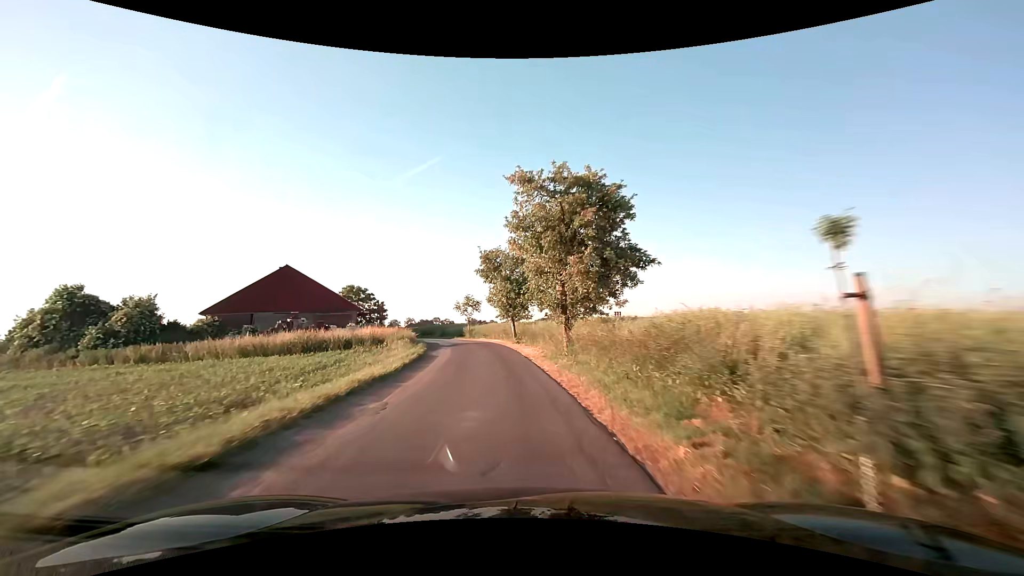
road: unclassified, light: Day
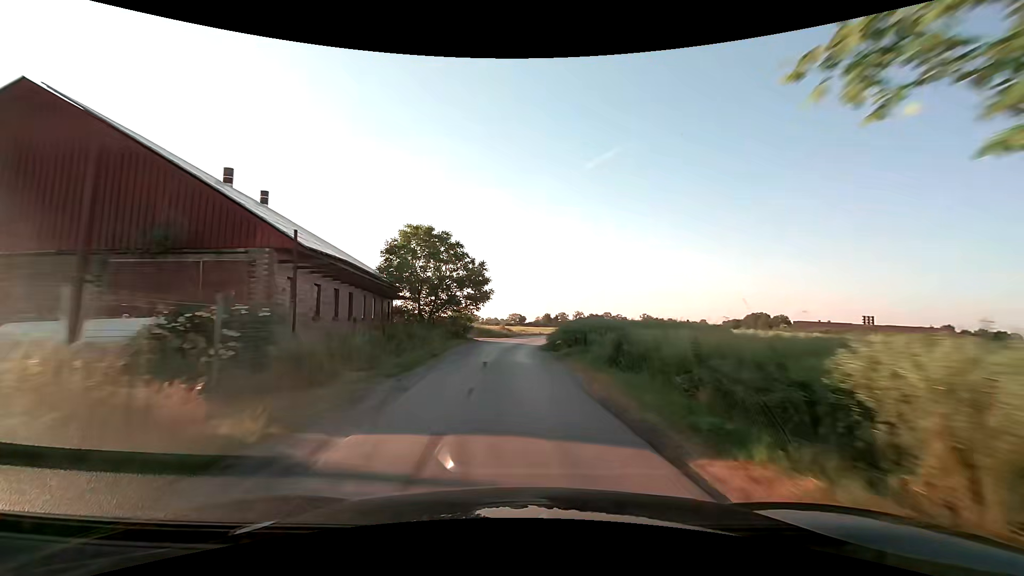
(-7.5, +47.4) m; -19°
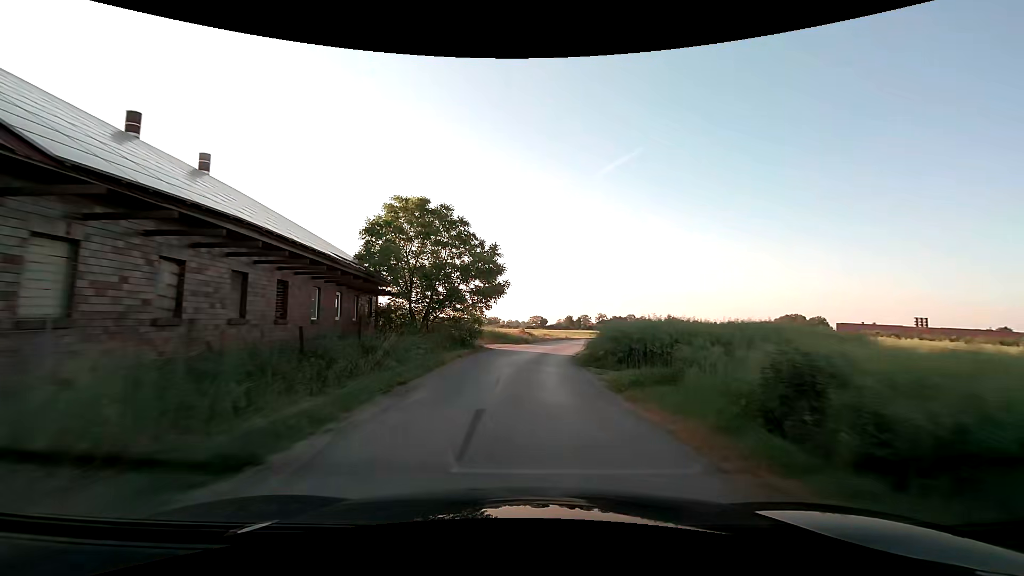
(-0.2, +9.3) m; -3°
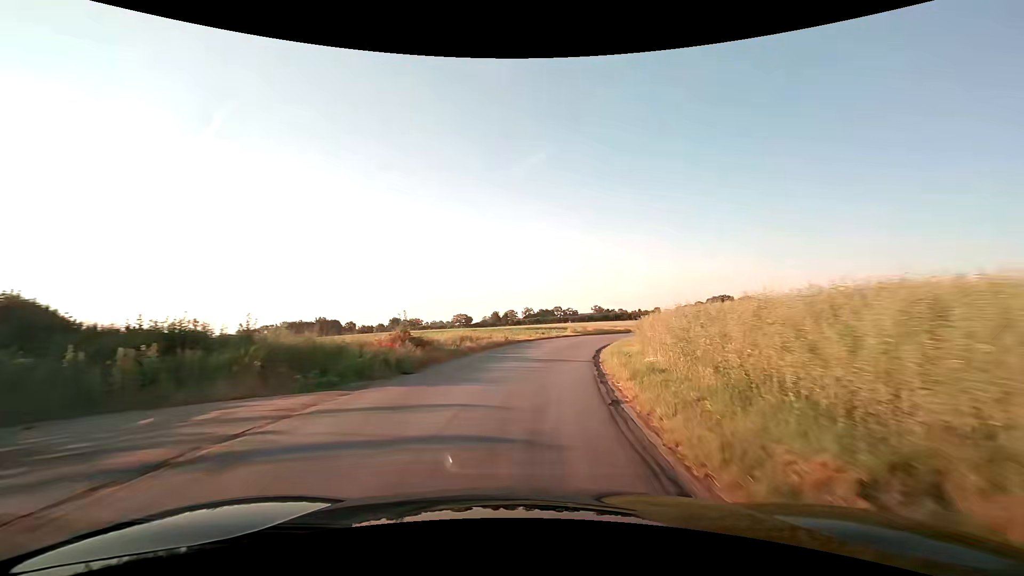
(+1.2, +27.7) m; +8°
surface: asphalt
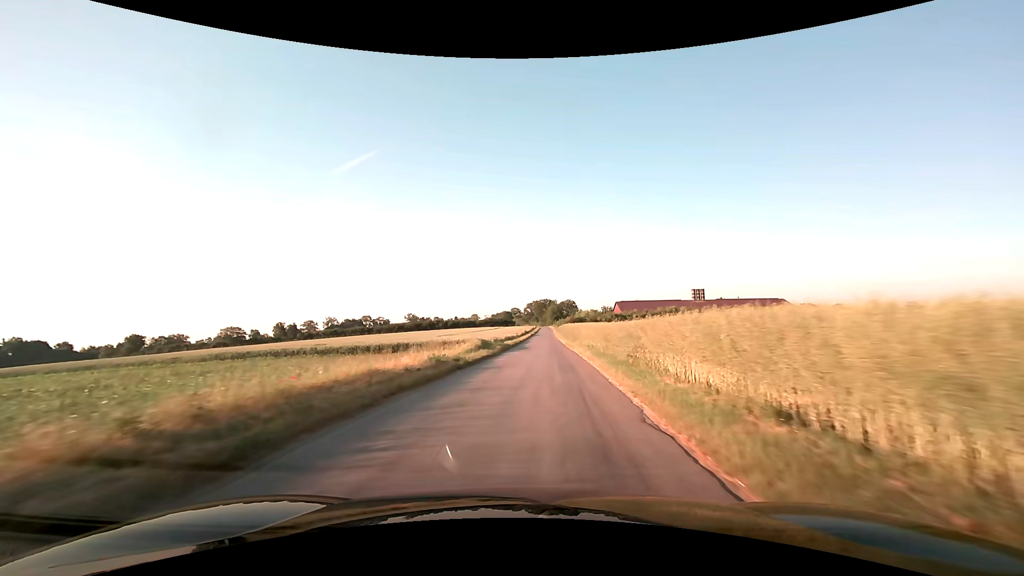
(+8.9, +45.3) m; +21°
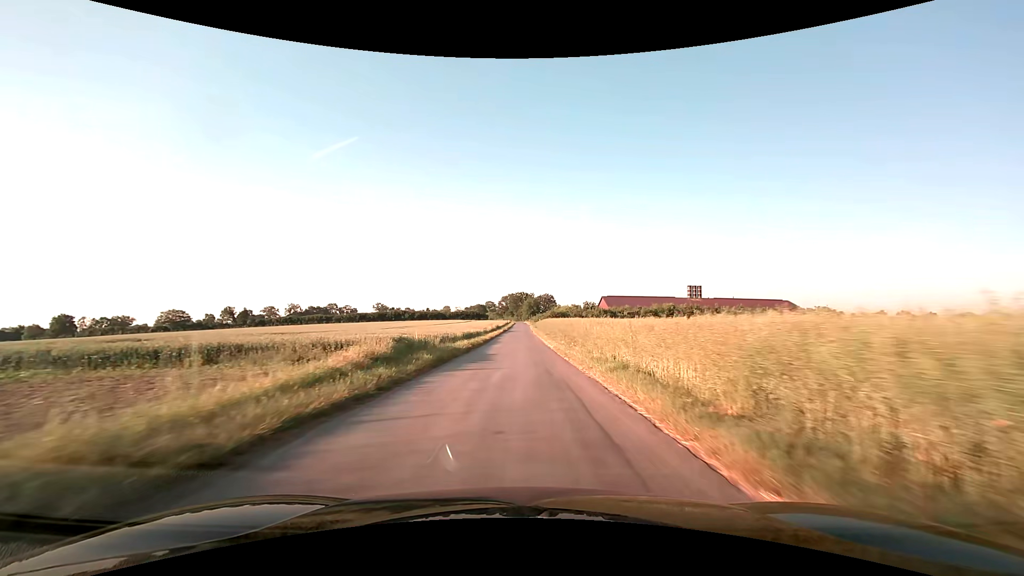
(+0.6, +19.7) m; +3°
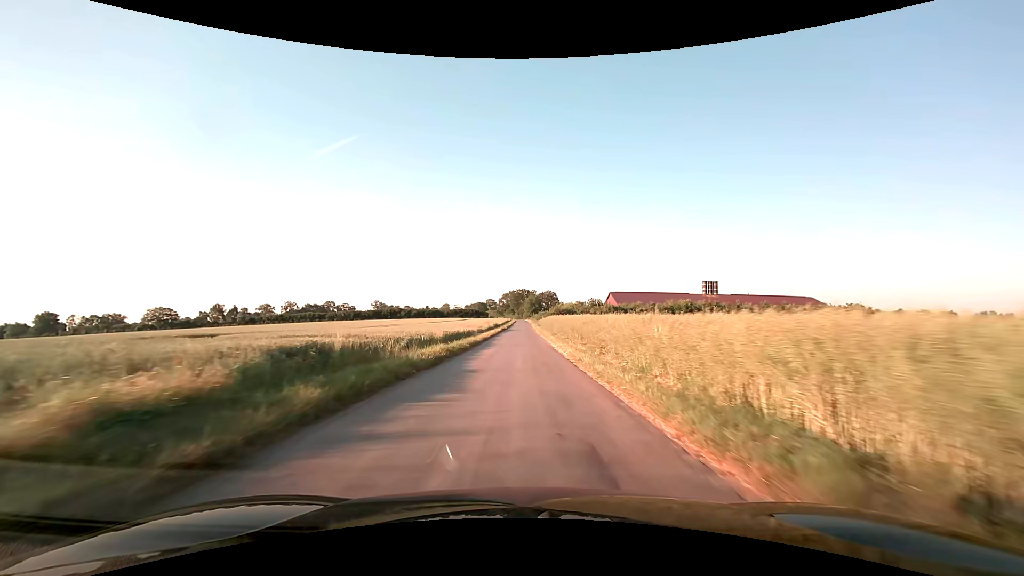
(0.0, +10.2) m; 0°
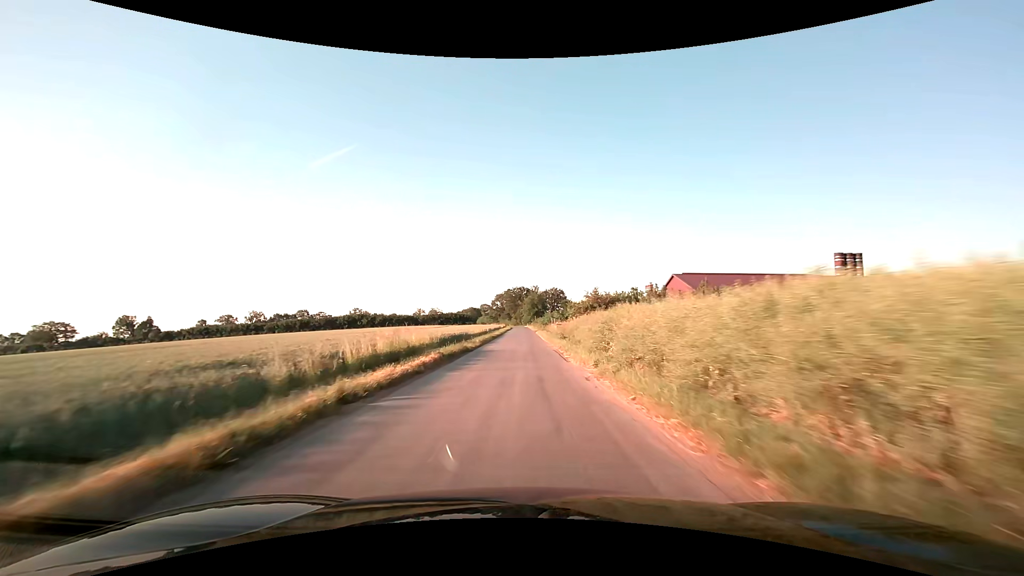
(+0.2, +53.4) m; +1°
